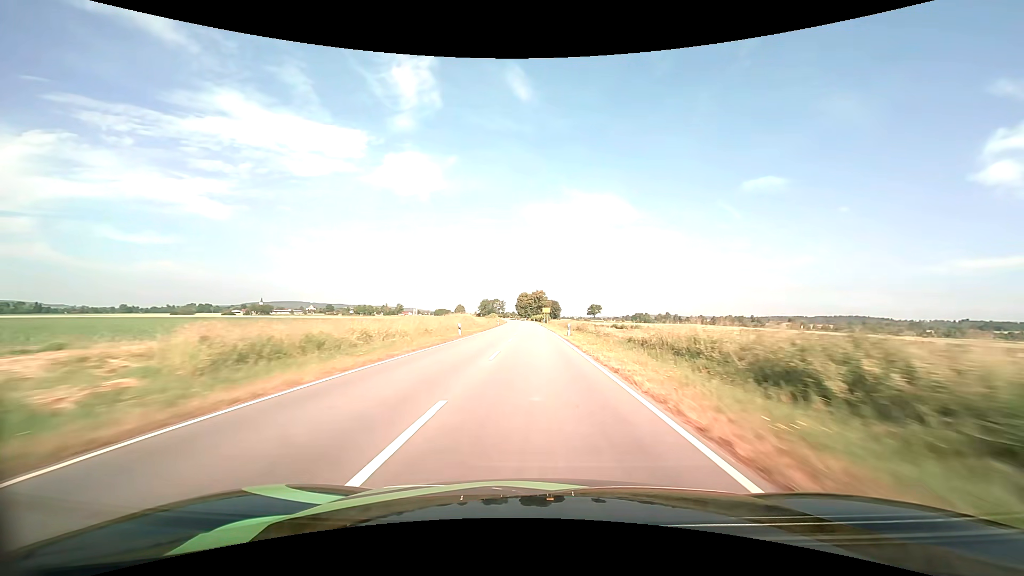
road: tertiary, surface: asphalt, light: Day
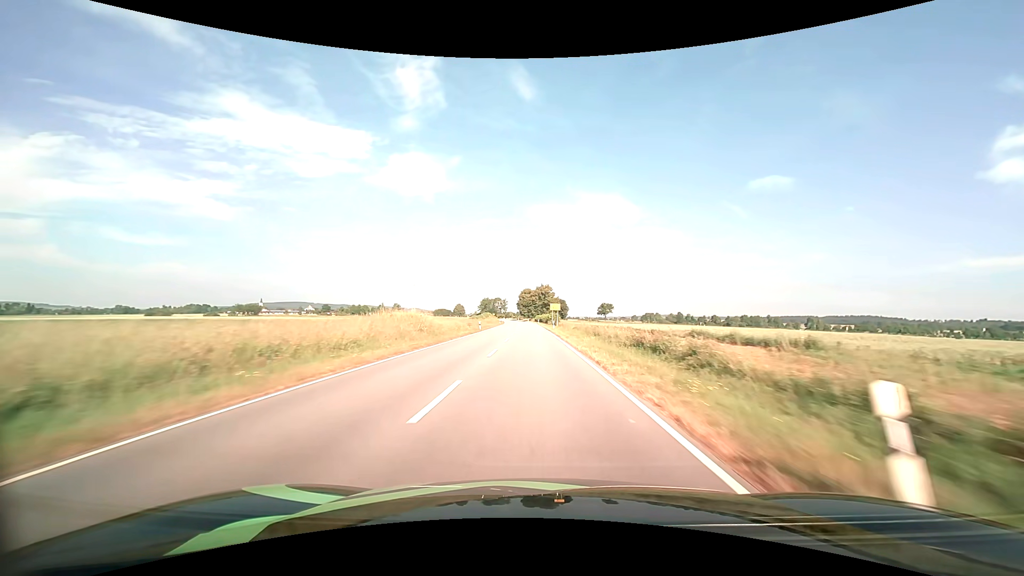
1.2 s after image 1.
(-0.1, +32.5) m; 0°
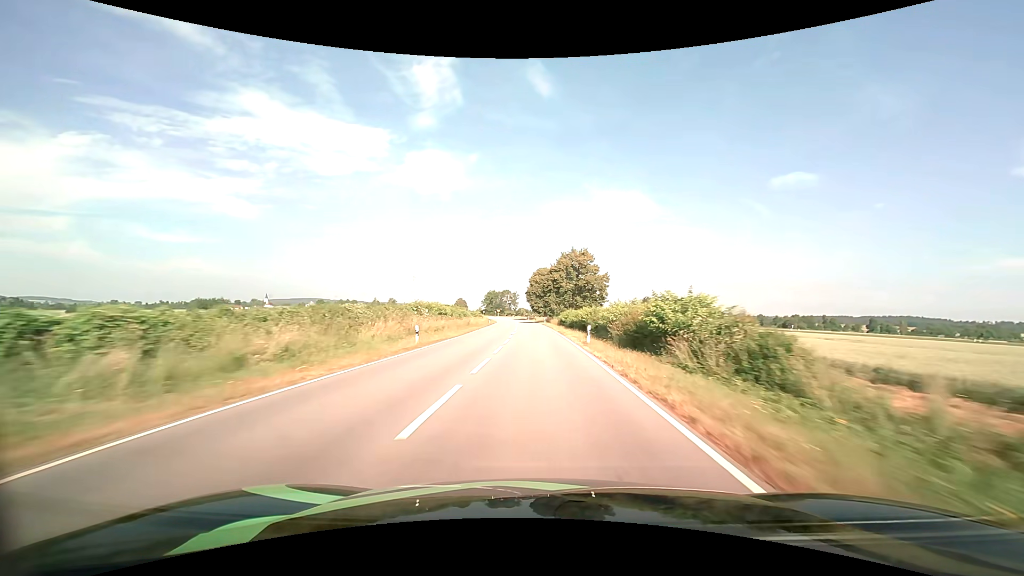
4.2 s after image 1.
(-1.5, +80.3) m; -2°
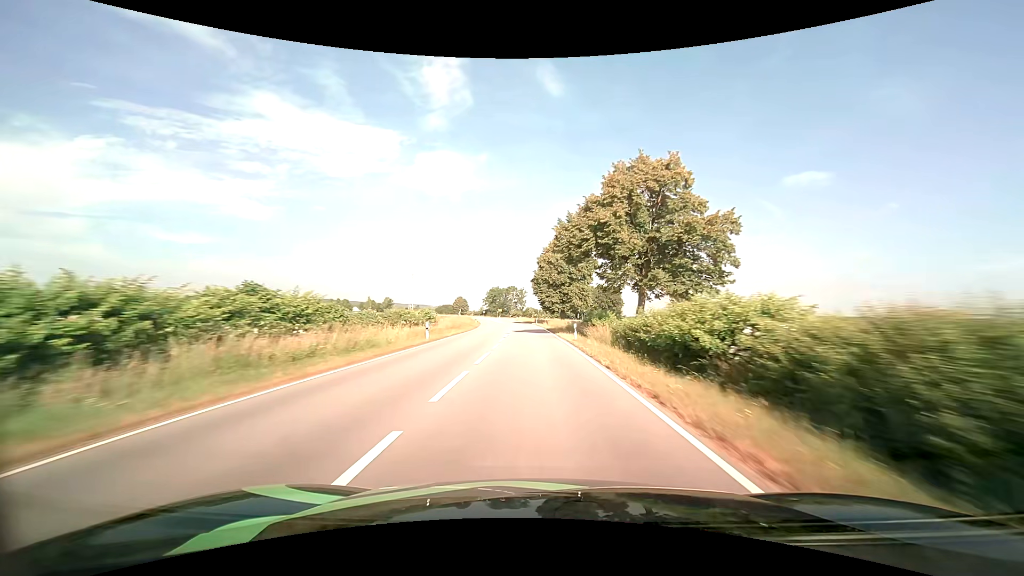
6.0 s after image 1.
(-0.4, +45.7) m; -1°
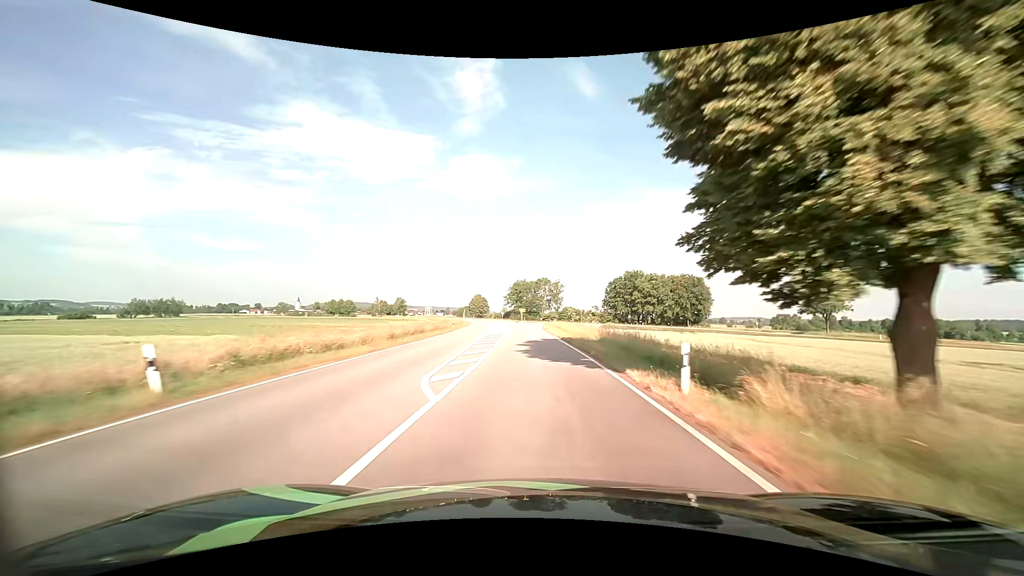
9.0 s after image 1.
(-2.1, +67.9) m; -4°
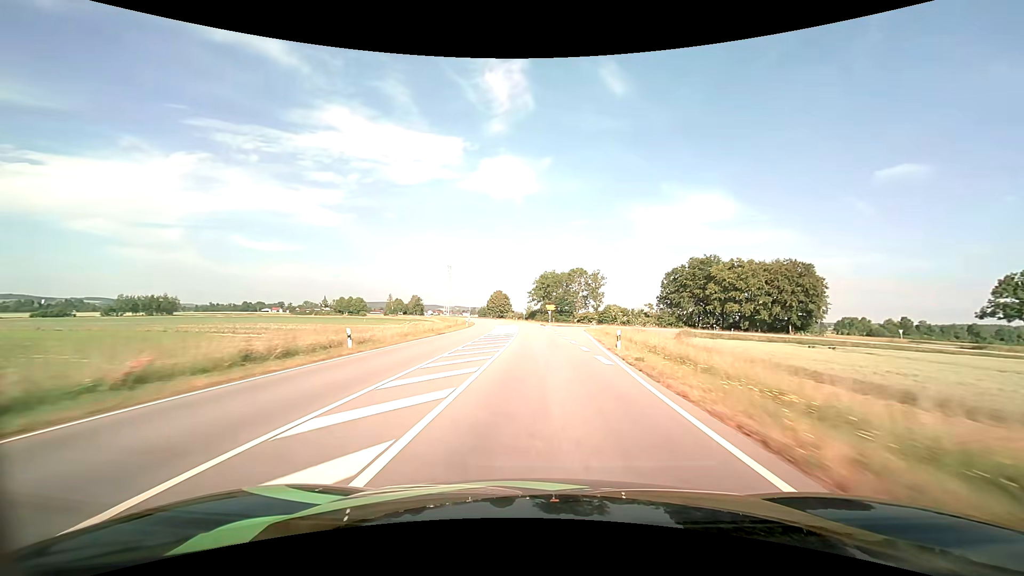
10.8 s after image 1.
(-1.0, +39.0) m; -3°
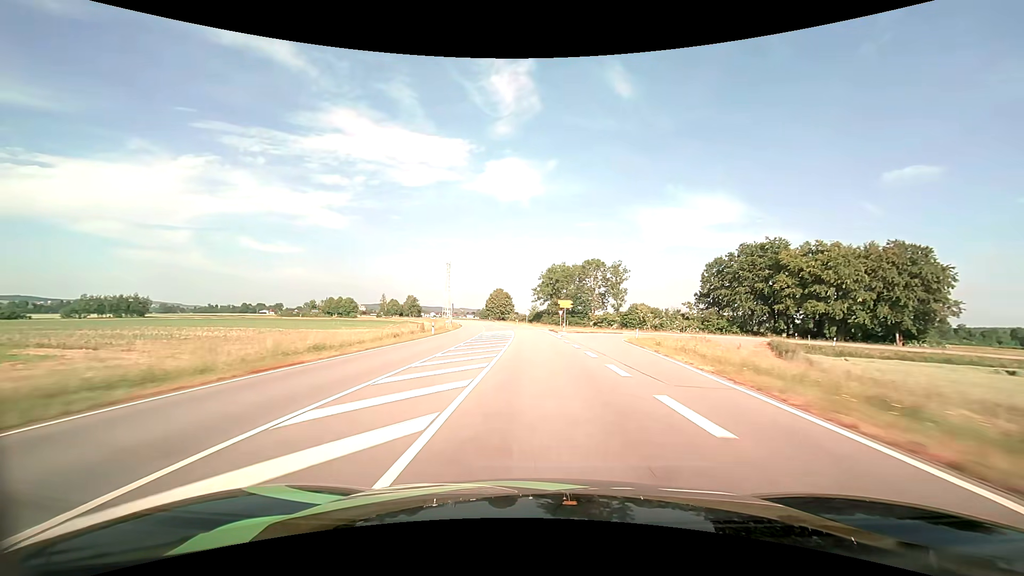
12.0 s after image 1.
(-0.3, +26.4) m; -1°
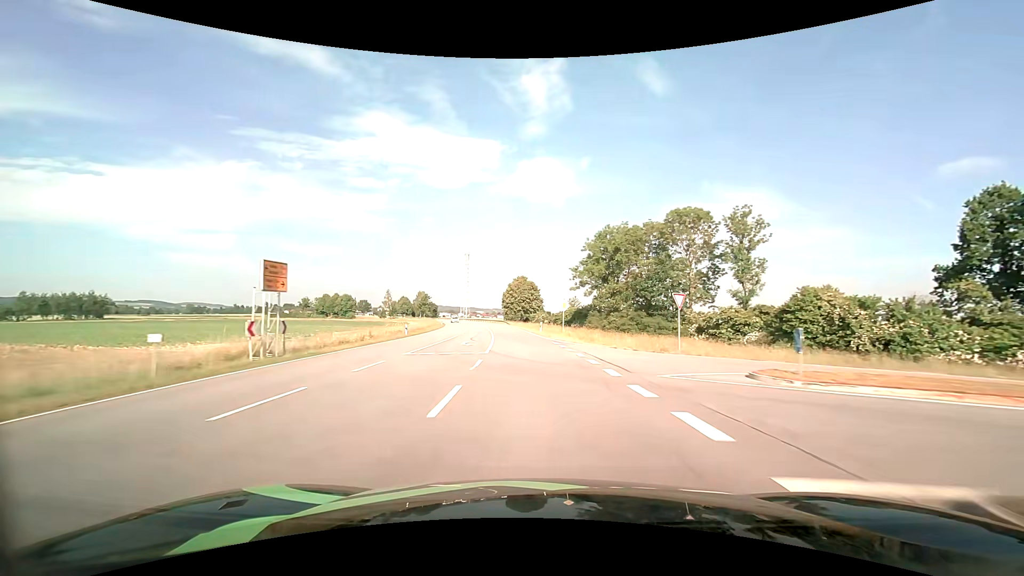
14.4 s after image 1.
(-1.1, +53.7) m; -3°
(0, +10) (-1, +20) (-1, +30) (-2, +40) (-3, +50) (-5, +60) (-6, +70) (-8, +80) (-9, +89) (-11, +99) m
